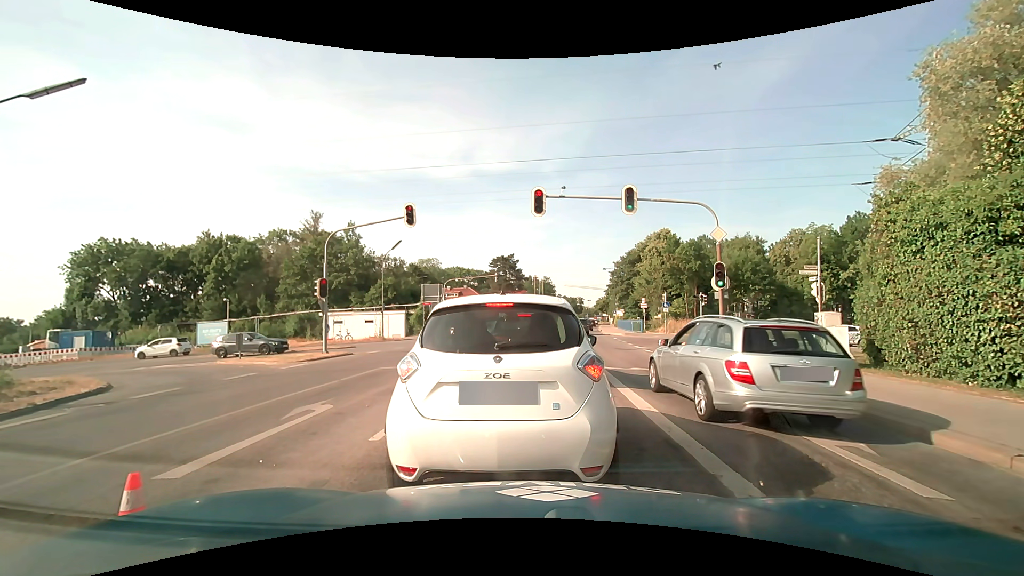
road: secondary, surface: asphalt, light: Day
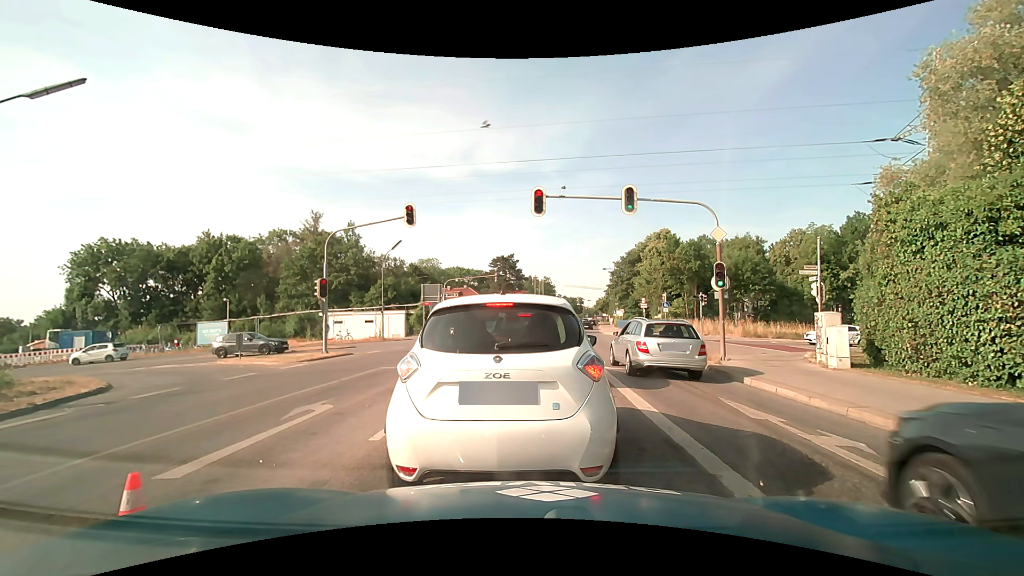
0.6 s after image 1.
(0.0, 0.0) m; 0°
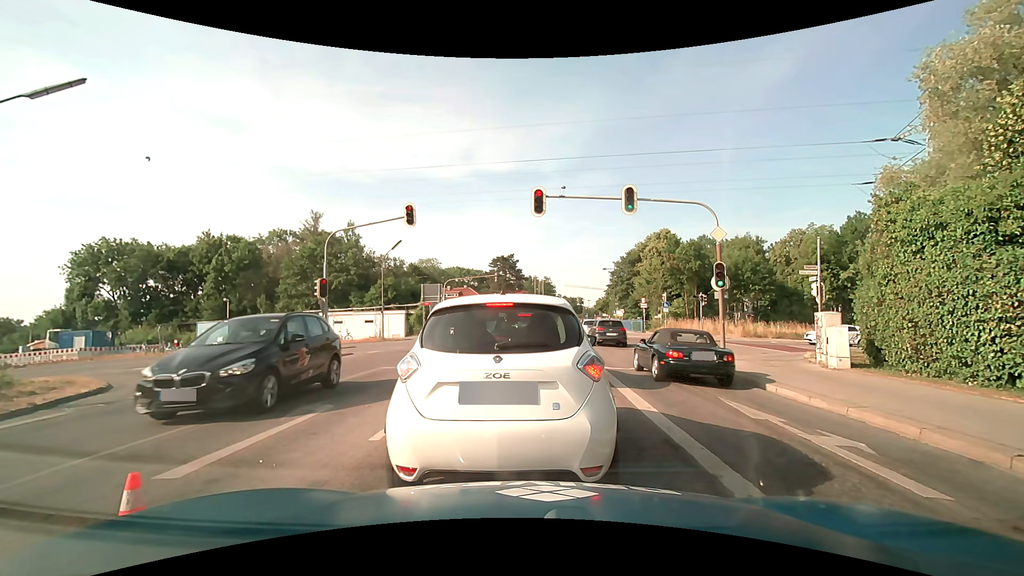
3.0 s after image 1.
(0.0, 0.0) m; 0°
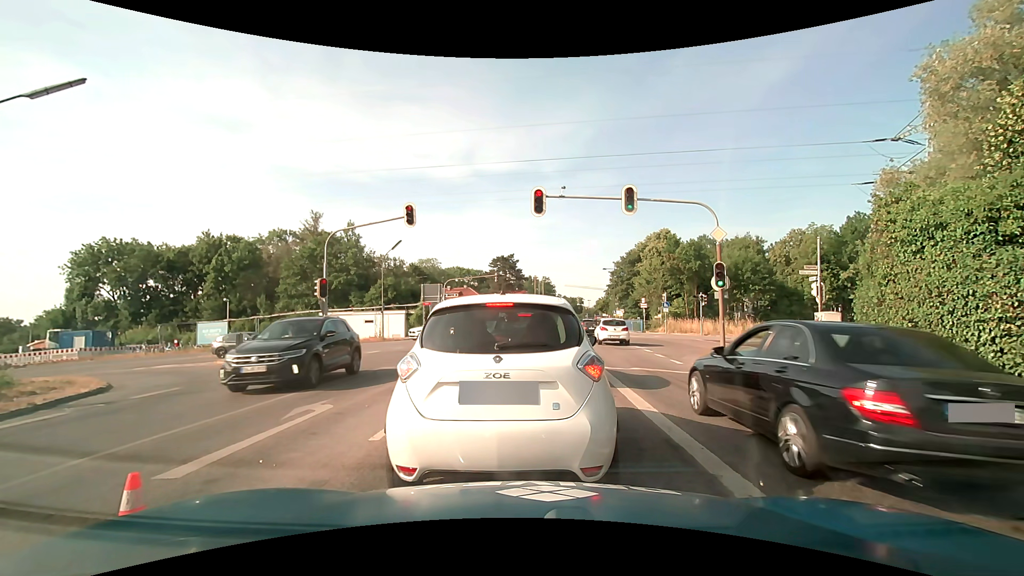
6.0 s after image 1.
(0.0, 0.0) m; 0°
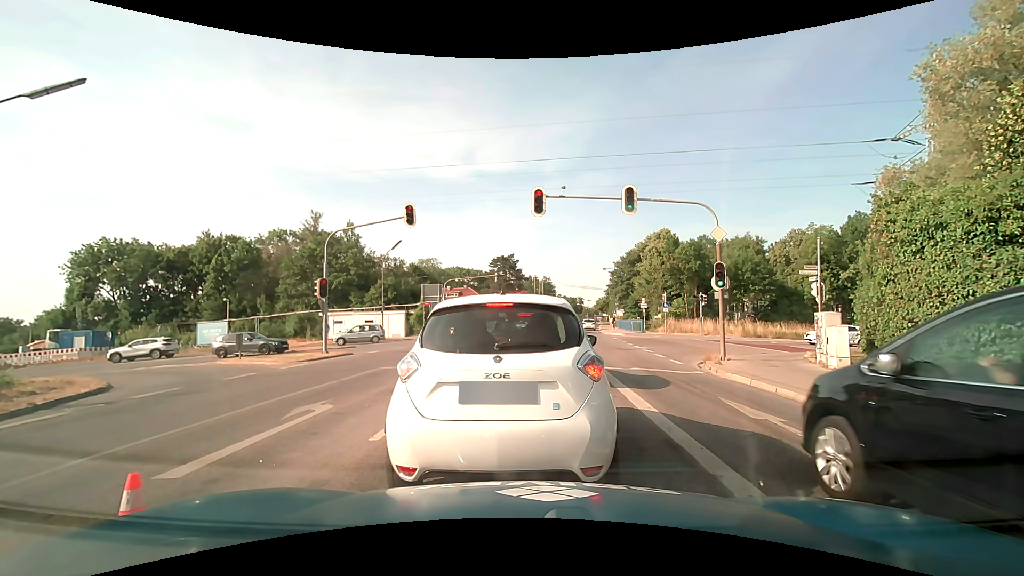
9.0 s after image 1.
(0.0, 0.0) m; 0°
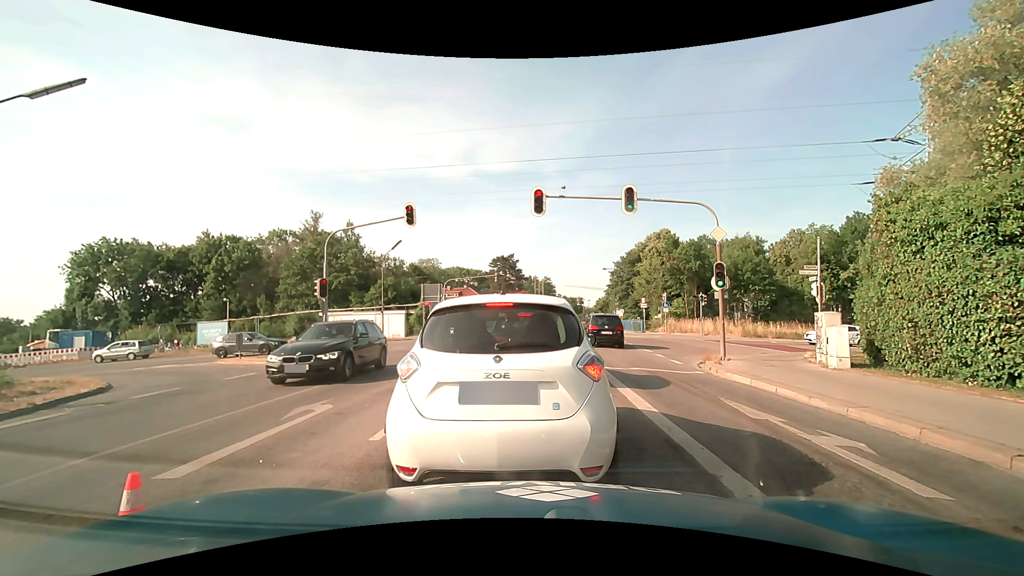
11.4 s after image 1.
(0.0, 0.0) m; 0°
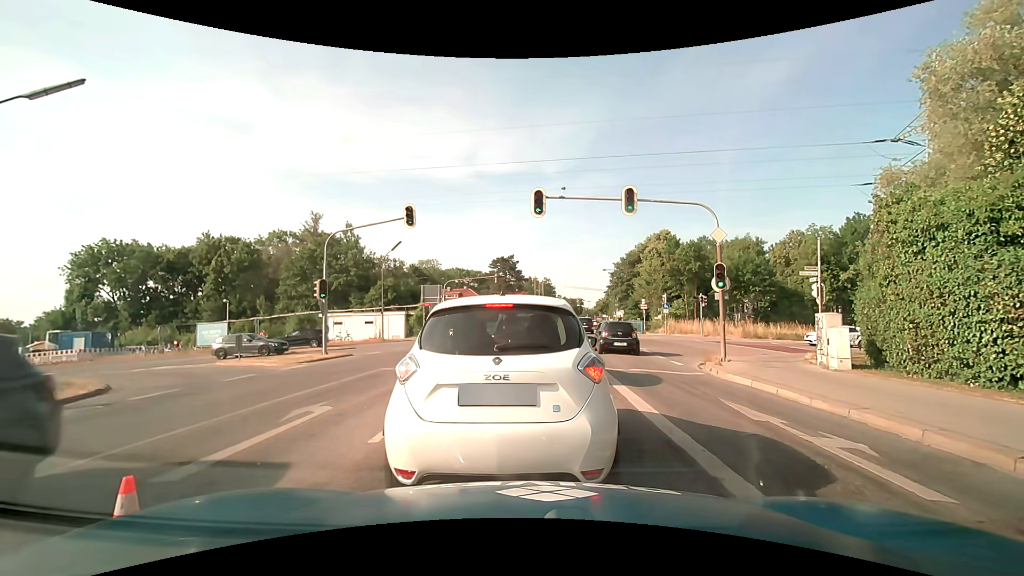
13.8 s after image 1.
(0.0, 0.0) m; 0°
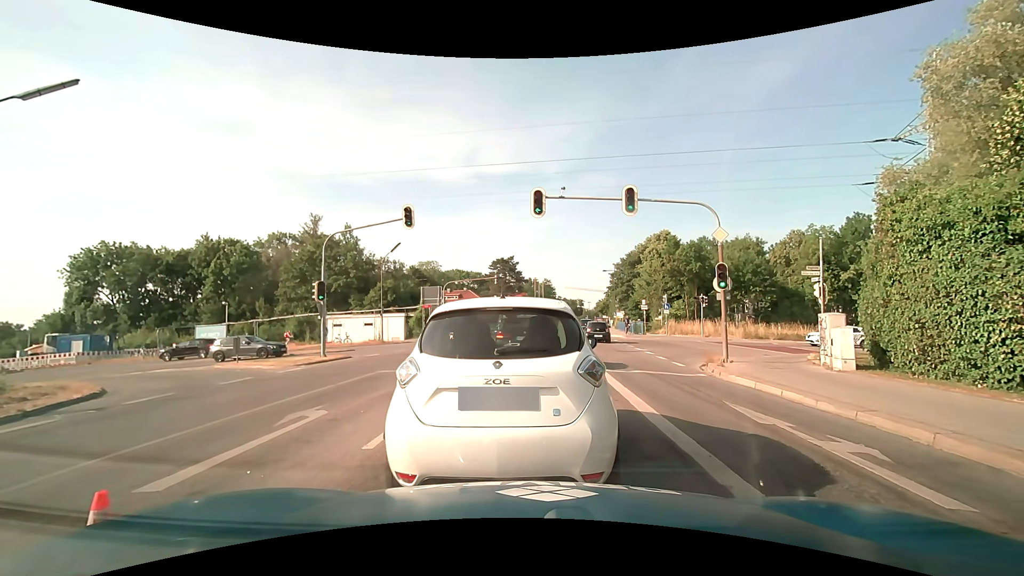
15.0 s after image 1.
(0.0, +0.2) m; 0°
